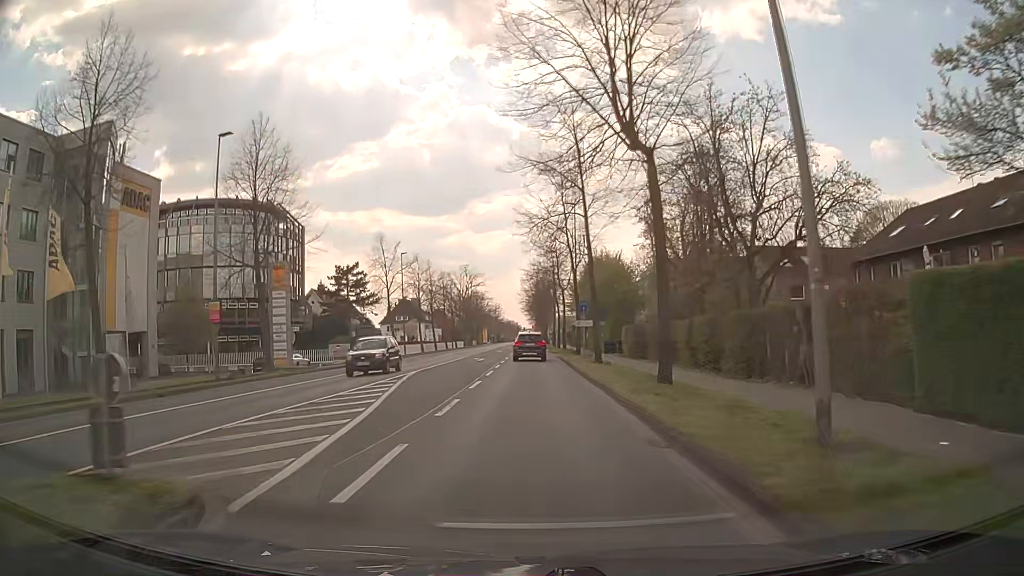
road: secondary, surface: asphalt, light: Day
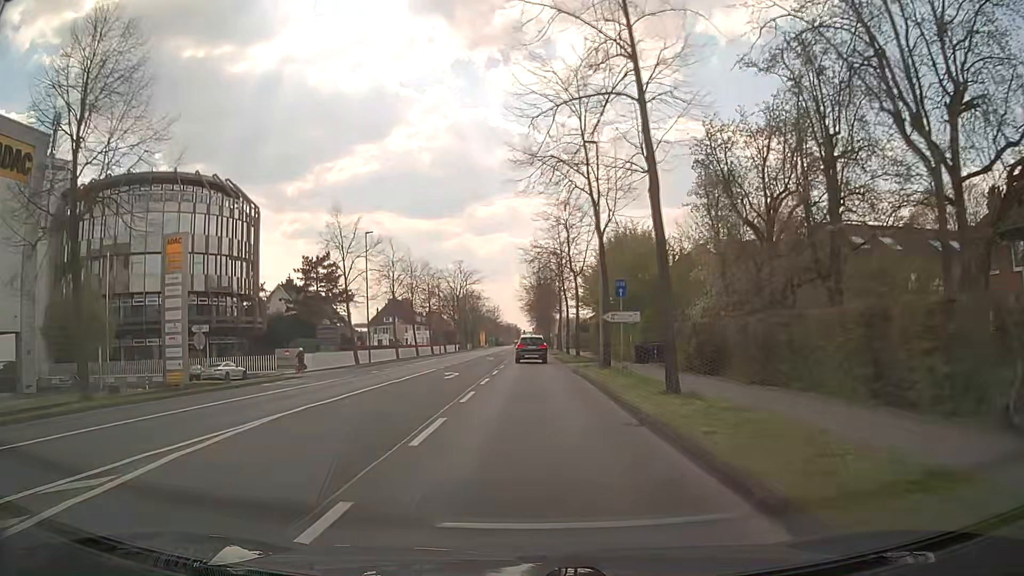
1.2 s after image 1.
(0.0, +15.3) m; 0°
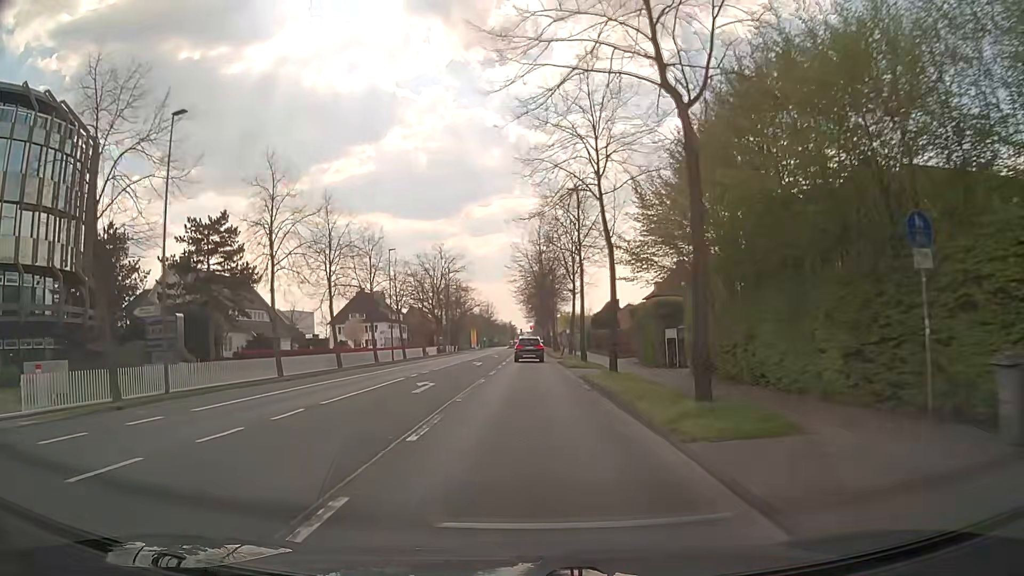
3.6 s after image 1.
(+0.2, +30.8) m; 0°
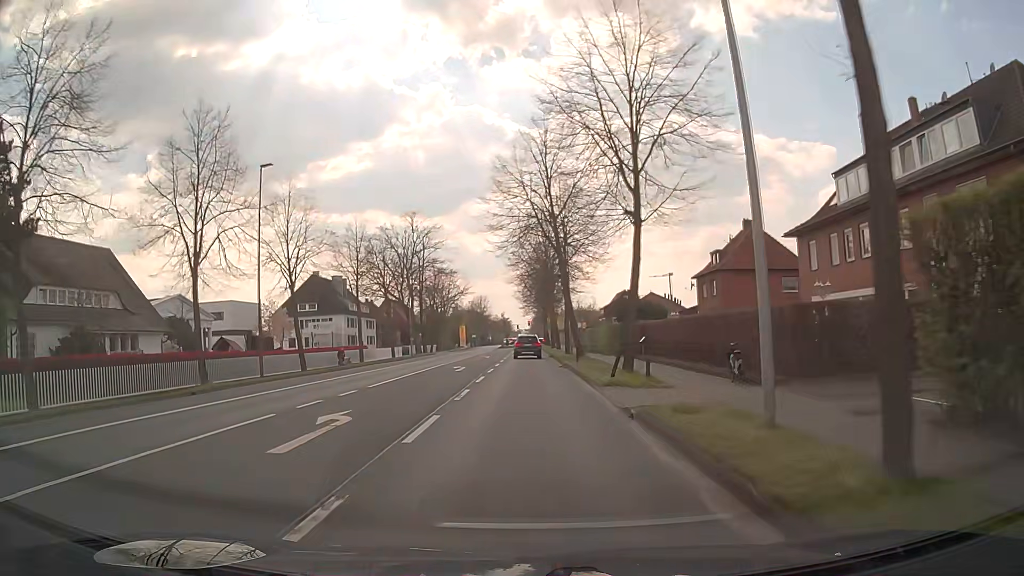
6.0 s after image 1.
(-0.1, +30.9) m; 0°
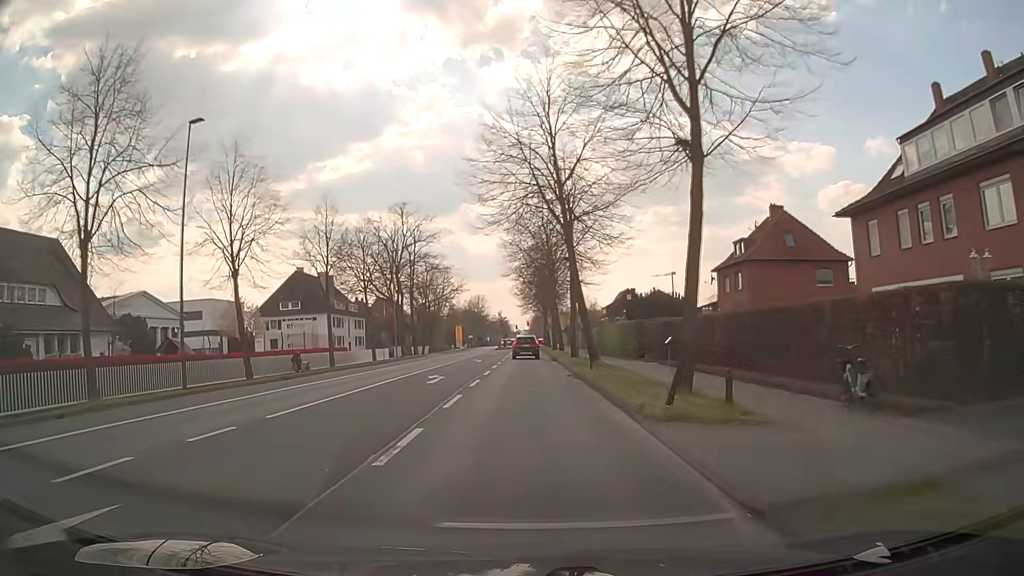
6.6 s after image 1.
(0.0, +7.7) m; 0°
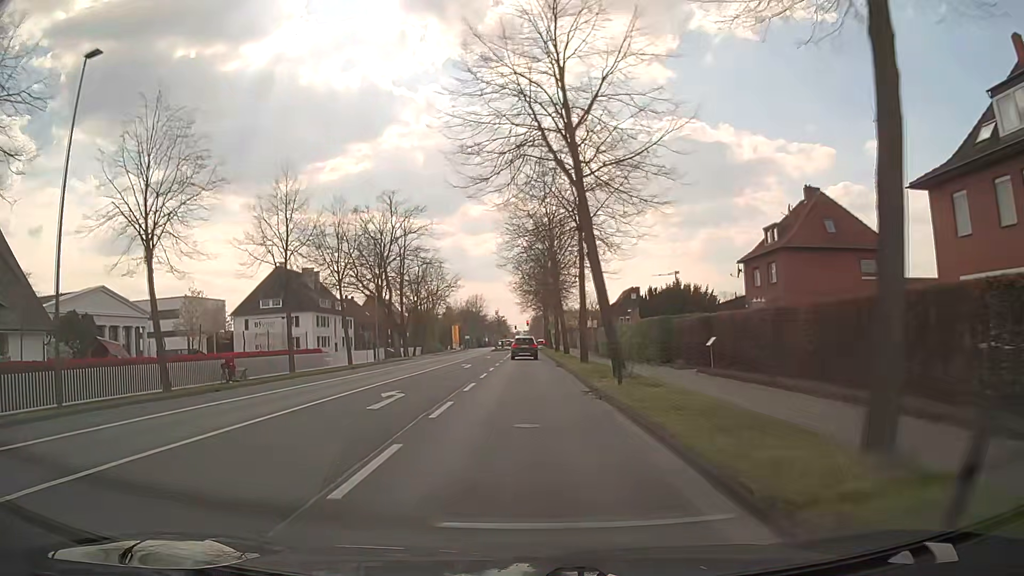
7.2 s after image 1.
(0.0, +7.7) m; 0°
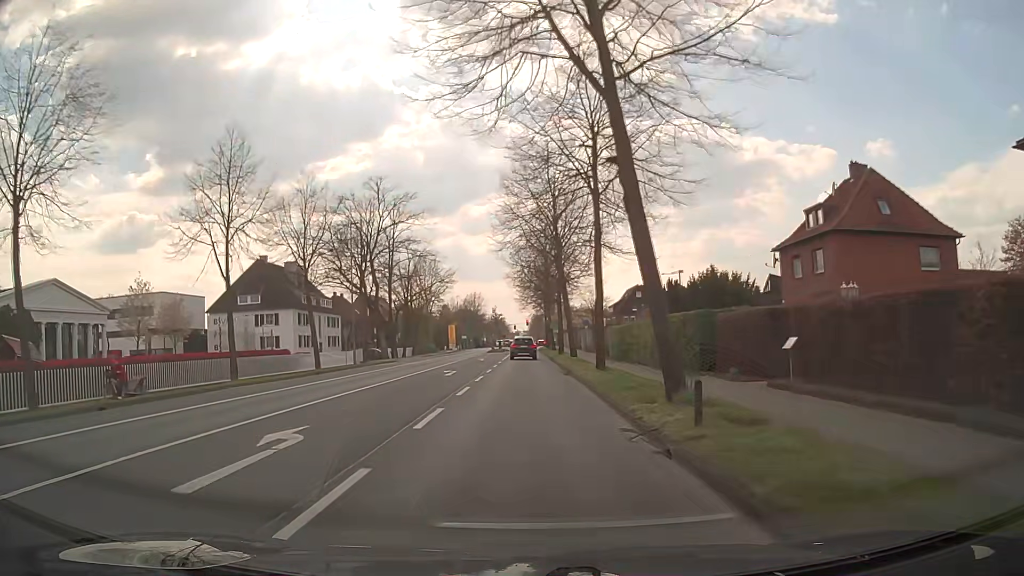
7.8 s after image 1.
(0.0, +7.7) m; 0°
